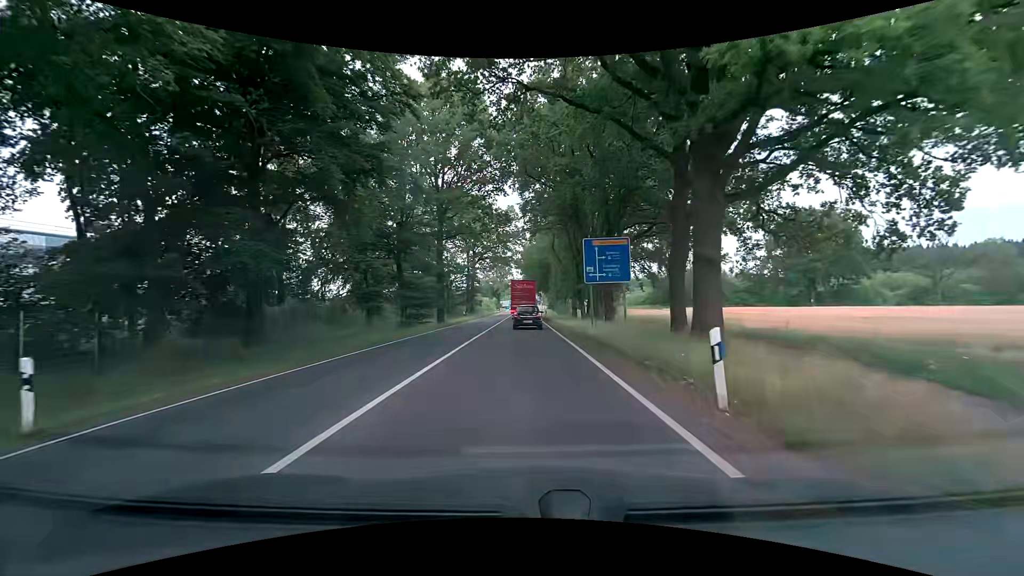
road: primary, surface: asphalt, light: Day
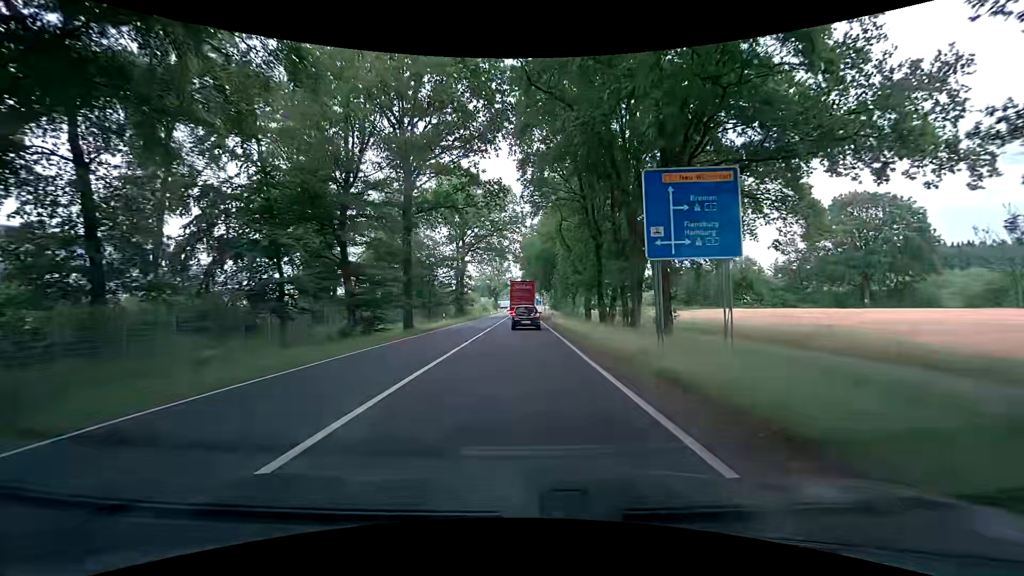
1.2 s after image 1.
(-0.2, +14.1) m; -1°
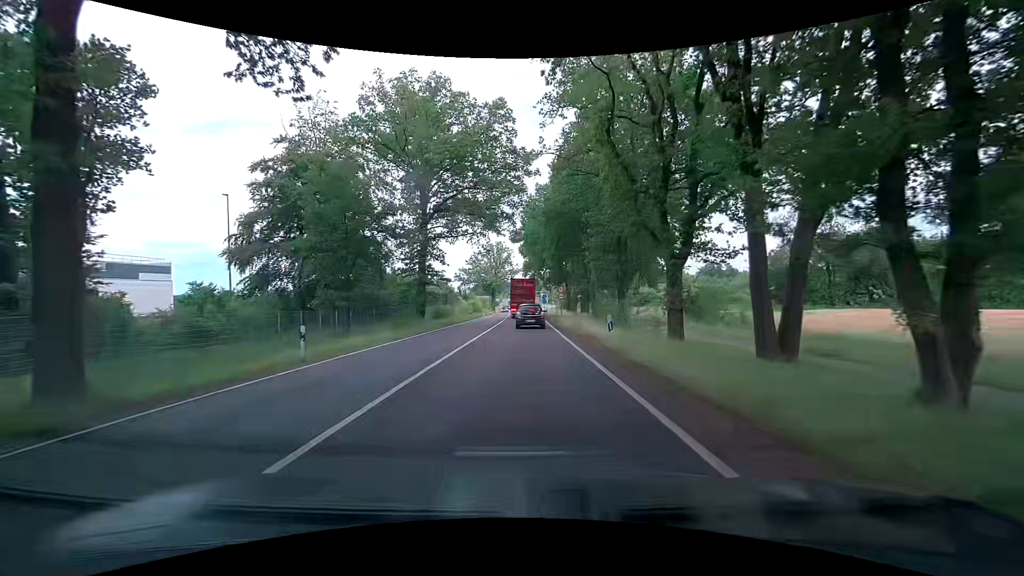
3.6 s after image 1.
(-0.1, +28.3) m; +1°
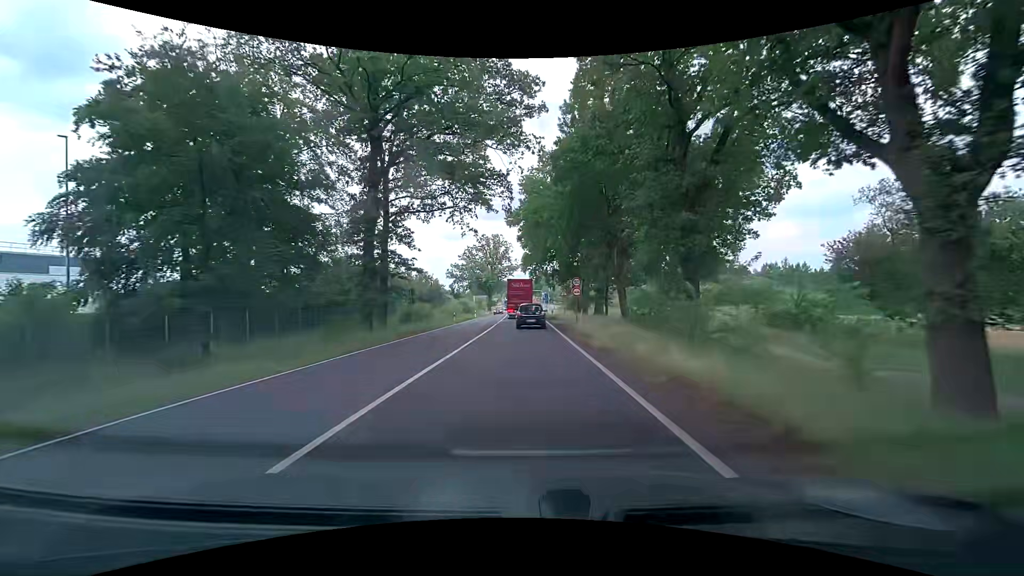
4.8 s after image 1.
(-0.3, +14.0) m; -1°
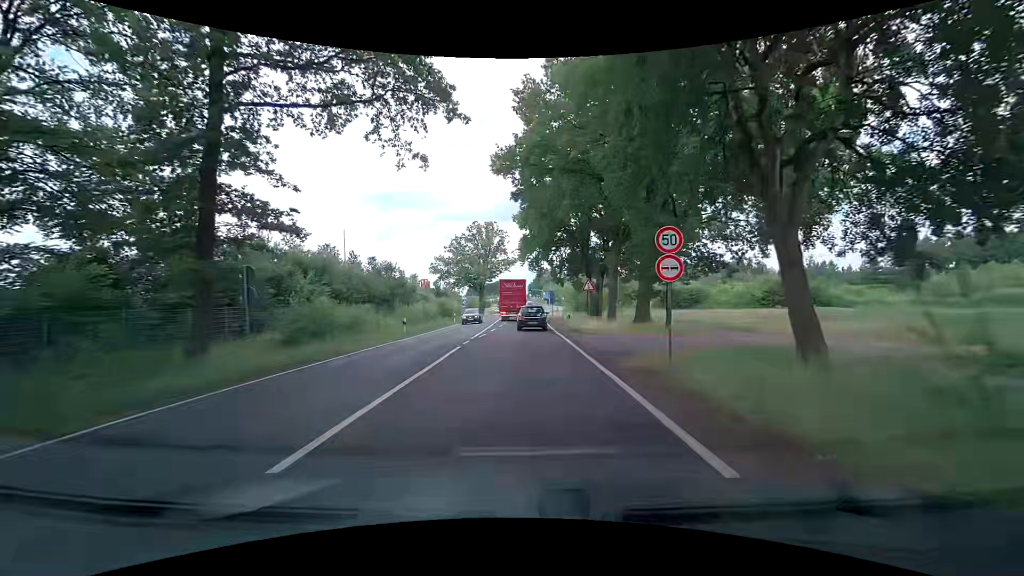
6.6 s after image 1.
(+0.2, +20.5) m; +1°
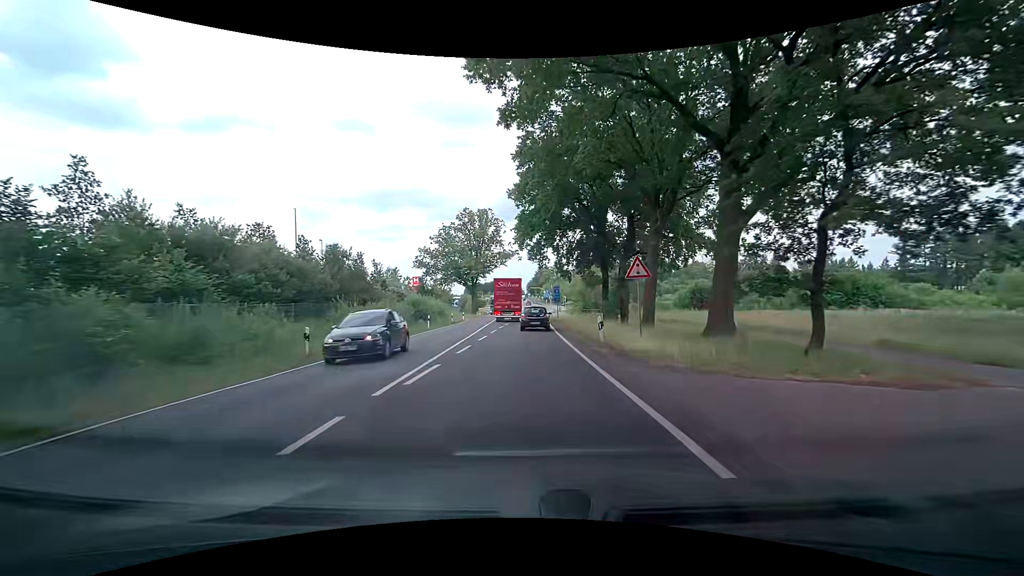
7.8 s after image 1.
(0.0, +13.5) m; 0°
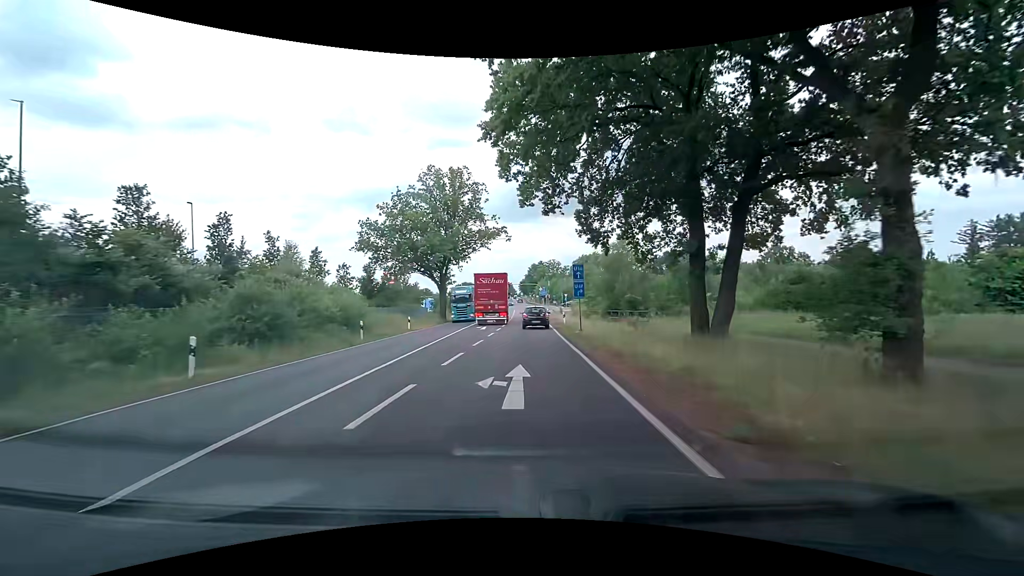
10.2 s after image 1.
(+0.1, +27.7) m; +1°
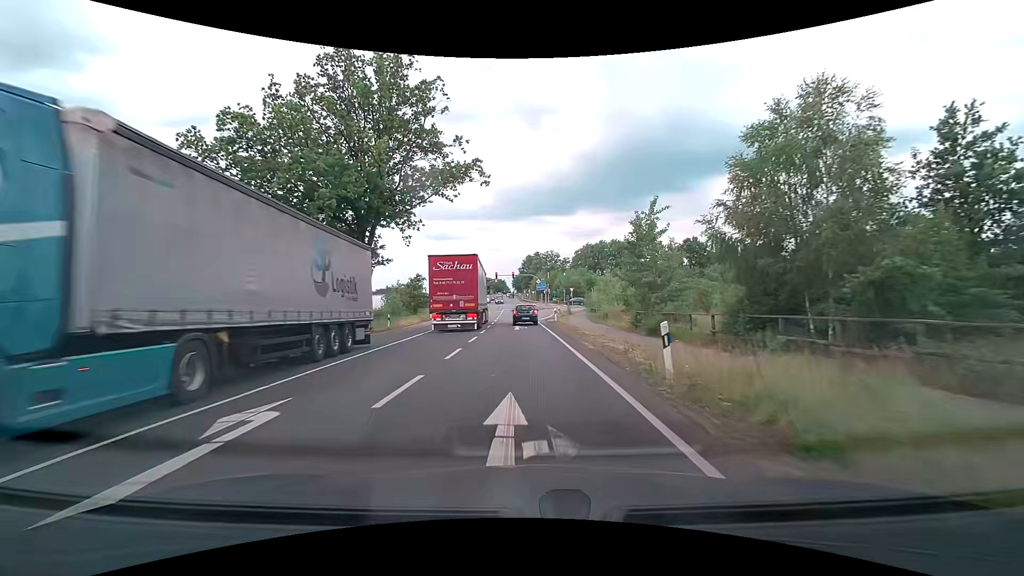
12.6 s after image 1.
(+0.3, +29.4) m; +1°
(0, +10) (0, +20) (0, +30) (0, +40) (0, +50) (+1, +60) (+2, +70) (+4, +80) (+10, +88) (+17, +95) m
